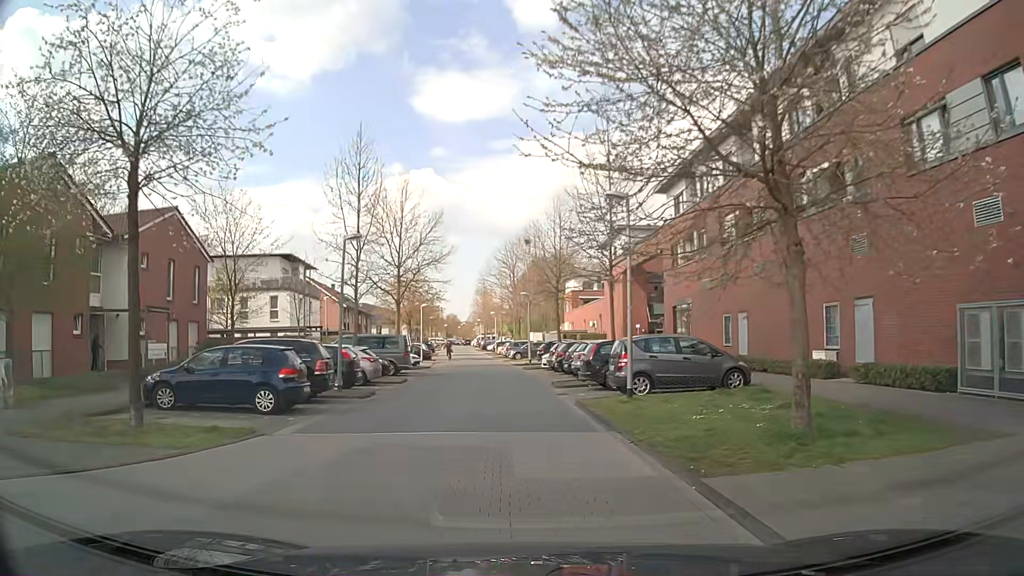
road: residential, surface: asphalt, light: Day
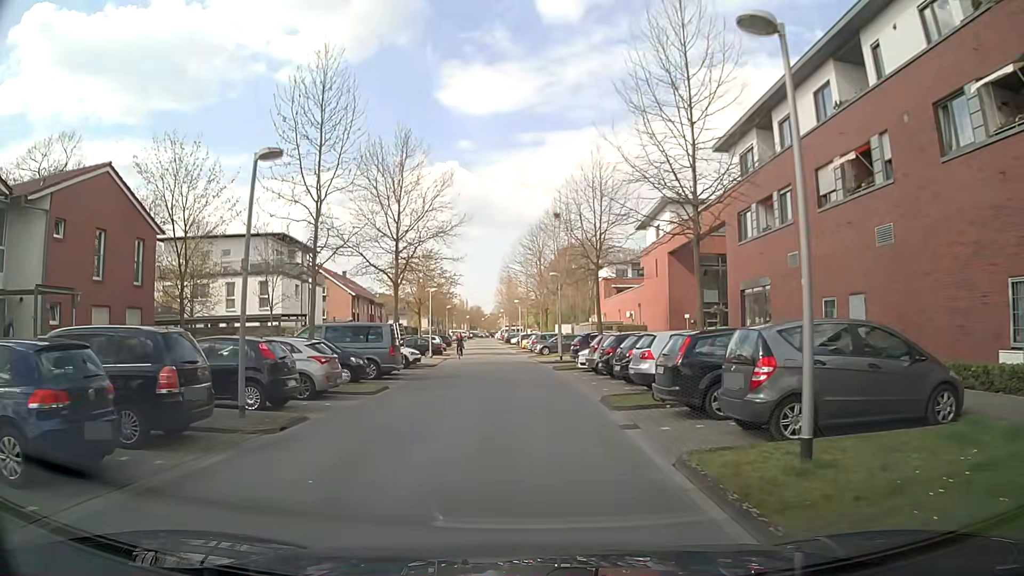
(-0.2, +8.8) m; -2°
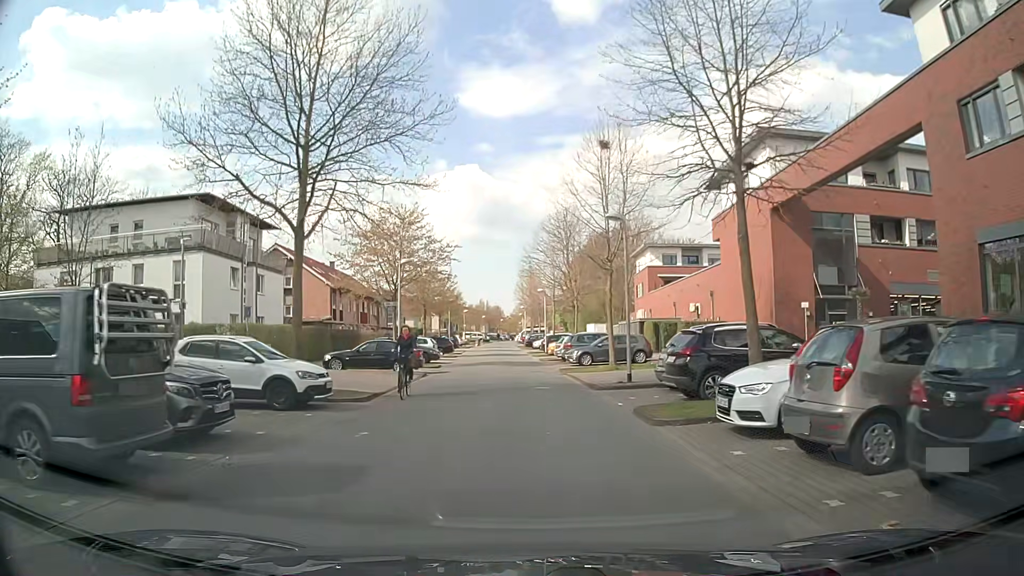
(-0.4, +18.0) m; -2°
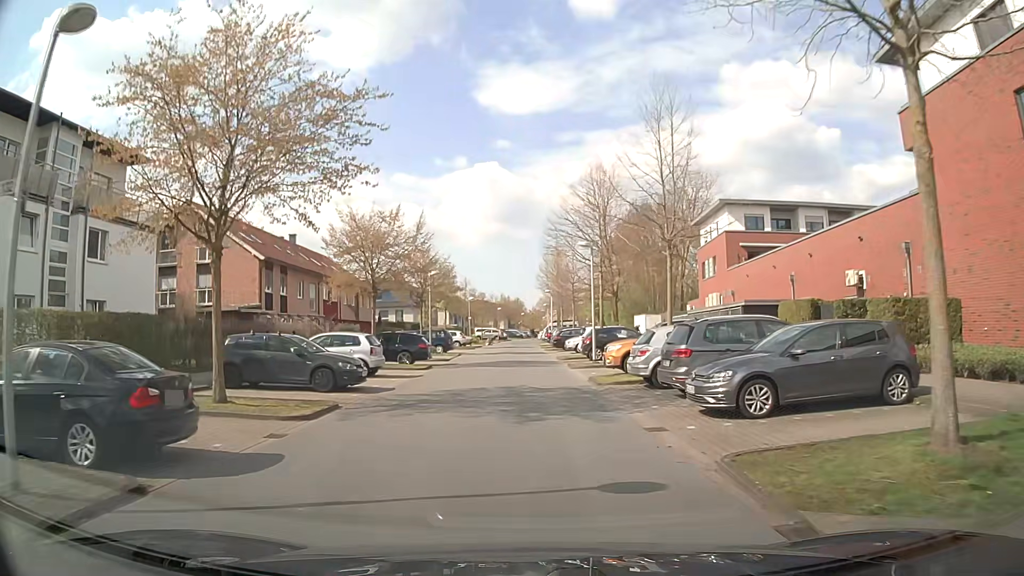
(-0.2, +22.7) m; -2°
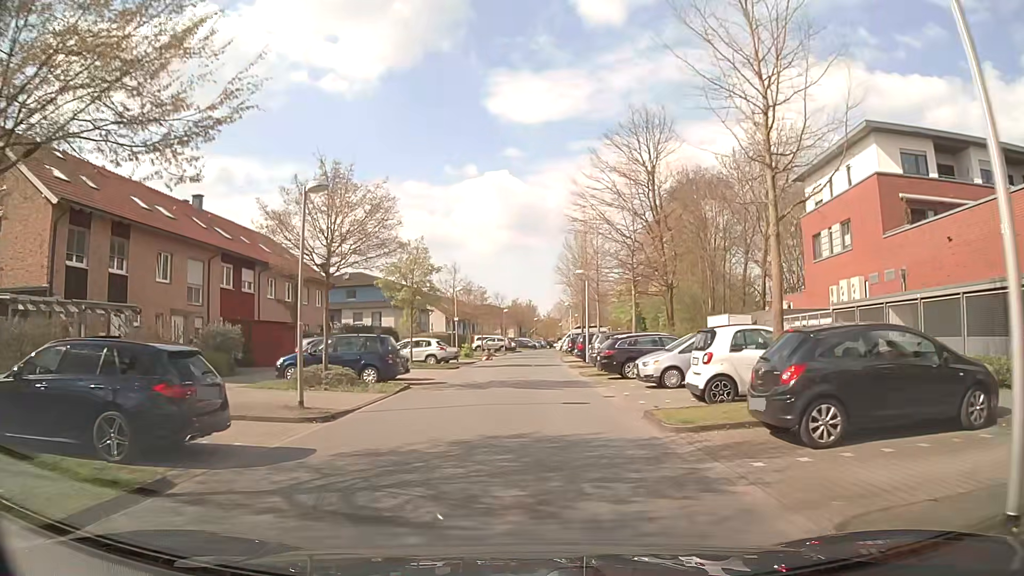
(-0.3, +22.8) m; -1°
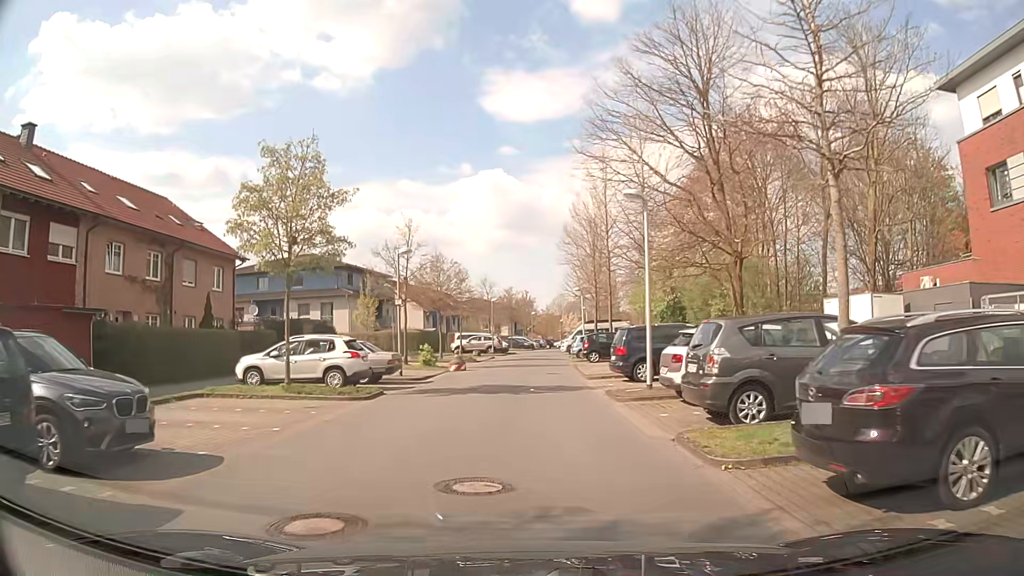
(-0.1, +18.1) m; 0°
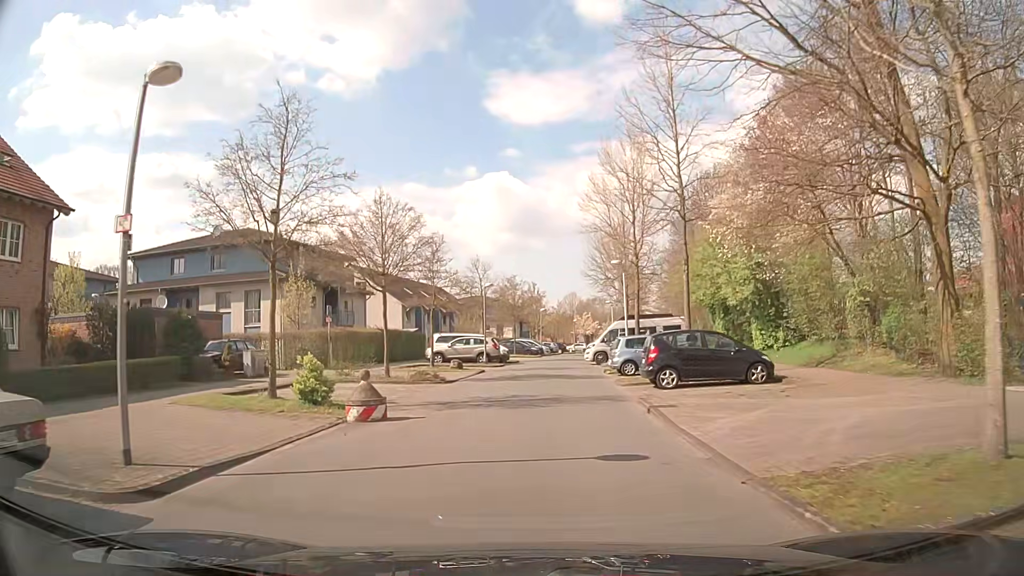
(-0.1, +18.0) m; 0°
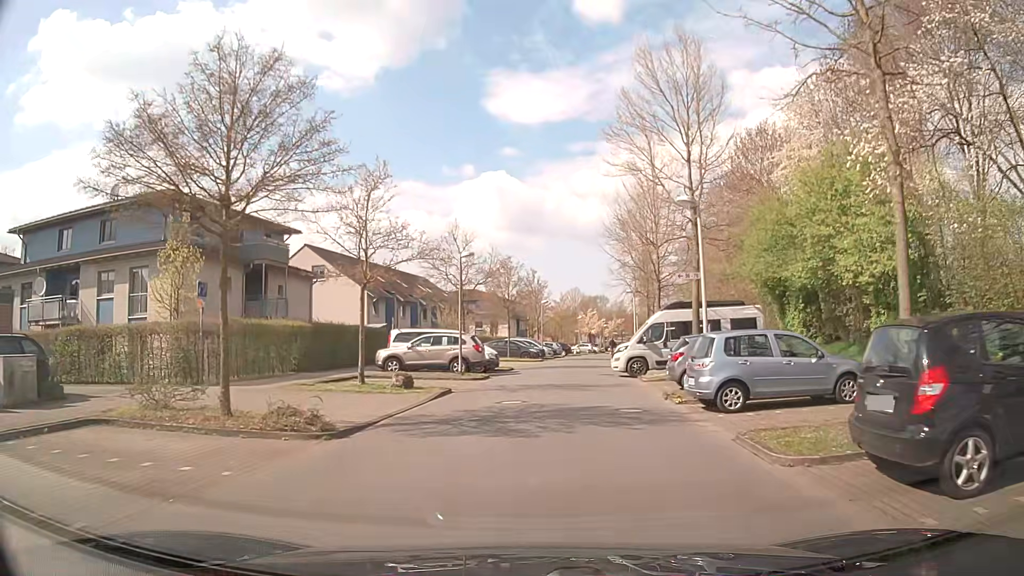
(-0.1, +13.4) m; +1°
(0, +10) (0, +20) (+1, +30) (+2, +40) (+4, +50) (+5, +60) (+7, +70) (+9, +79) (+10, +89) (+12, +99) m
